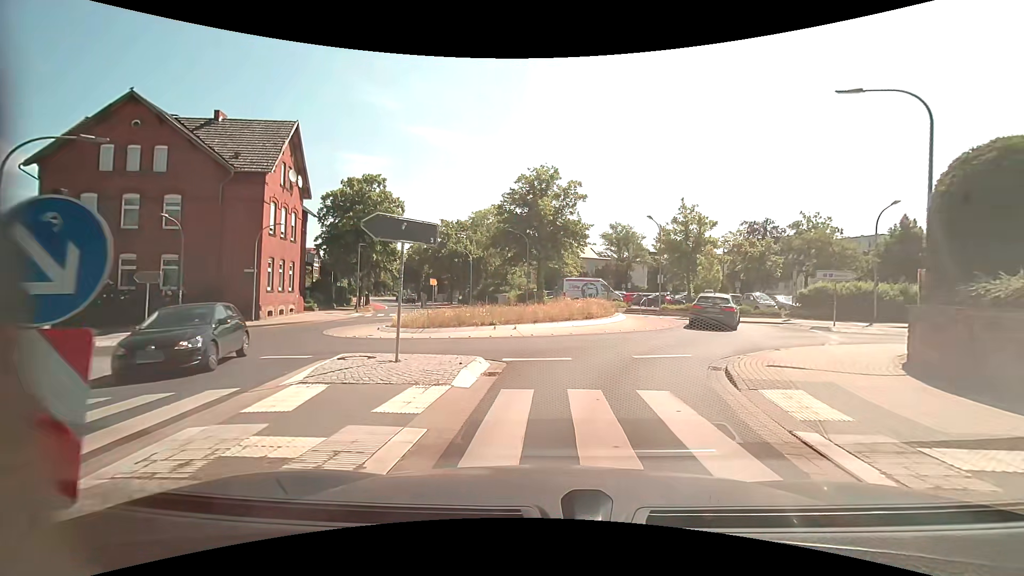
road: unclassified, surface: asphalt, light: Day
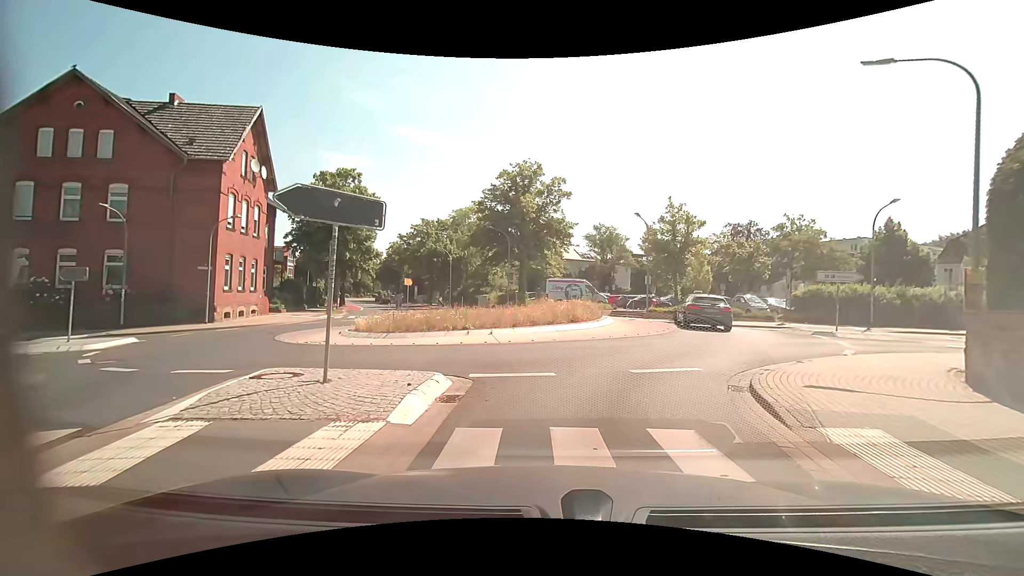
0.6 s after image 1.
(+0.1, +2.2) m; +2°
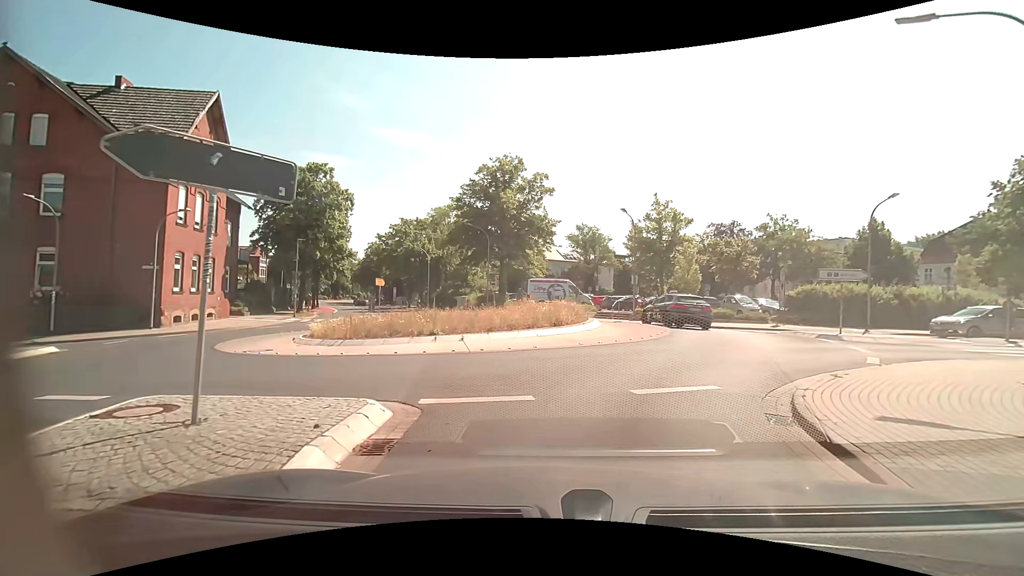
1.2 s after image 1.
(+0.1, +2.2) m; +4°
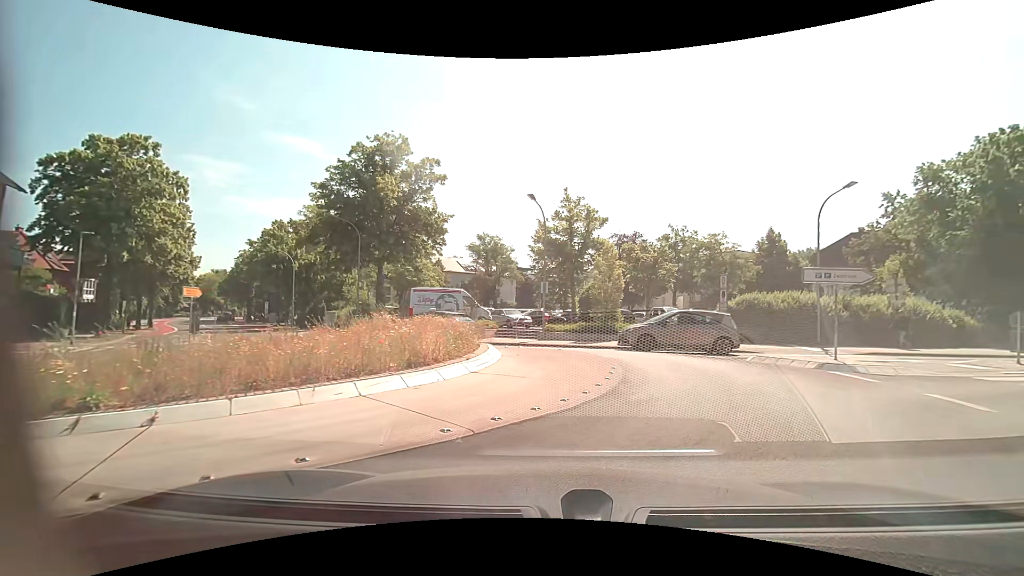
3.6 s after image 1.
(+0.5, +8.3) m; +10°
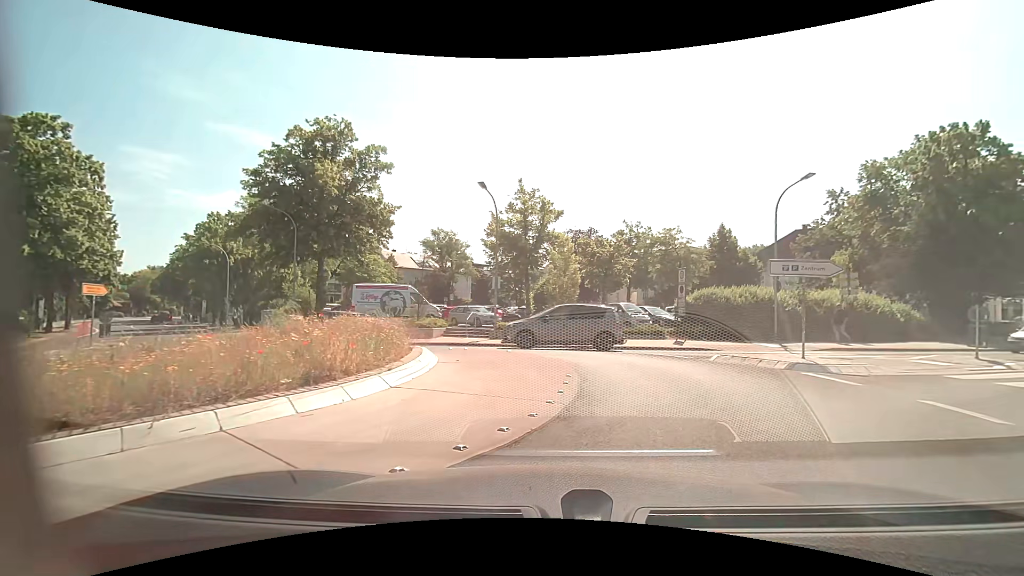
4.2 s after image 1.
(+0.1, +1.7) m; +5°
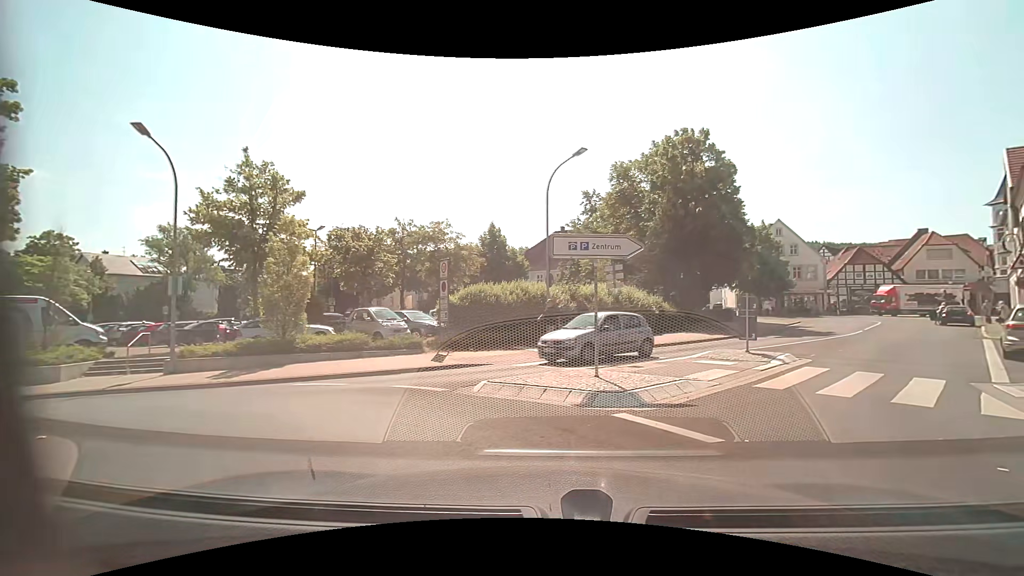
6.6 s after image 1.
(+1.3, +6.1) m; +24°
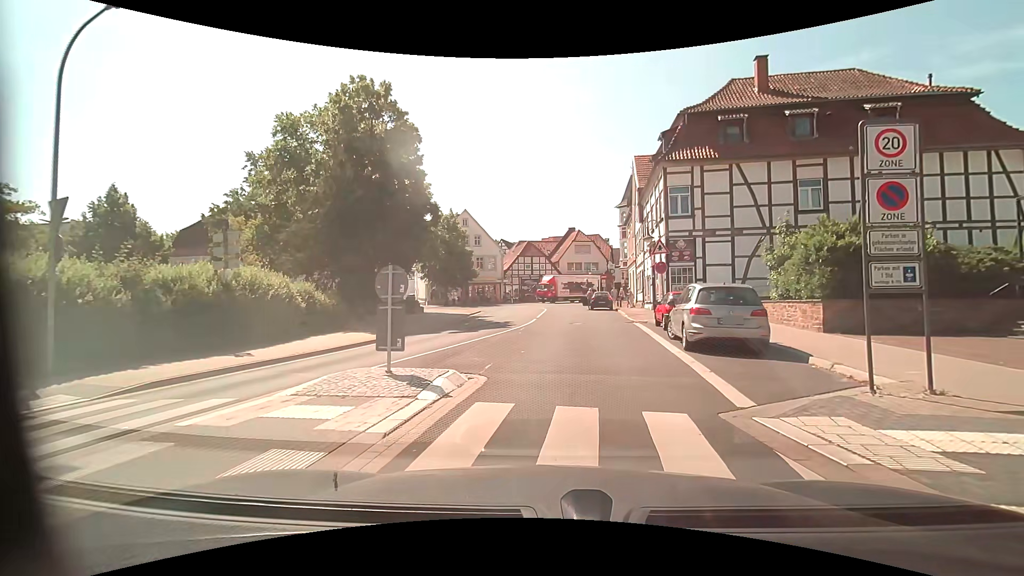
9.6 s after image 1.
(+2.6, +7.3) m; +32°
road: residential
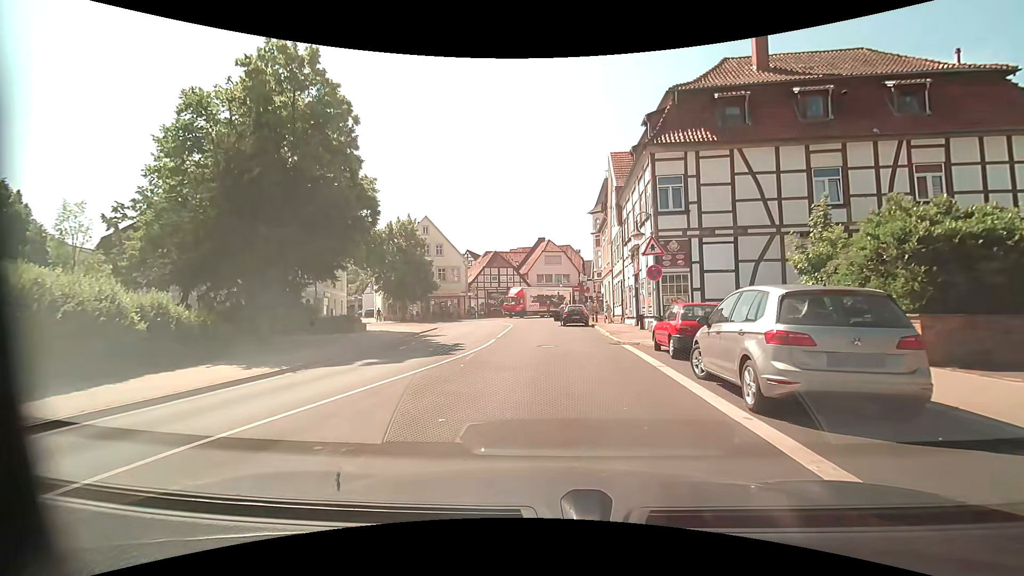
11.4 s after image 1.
(+0.4, +5.7) m; +5°
